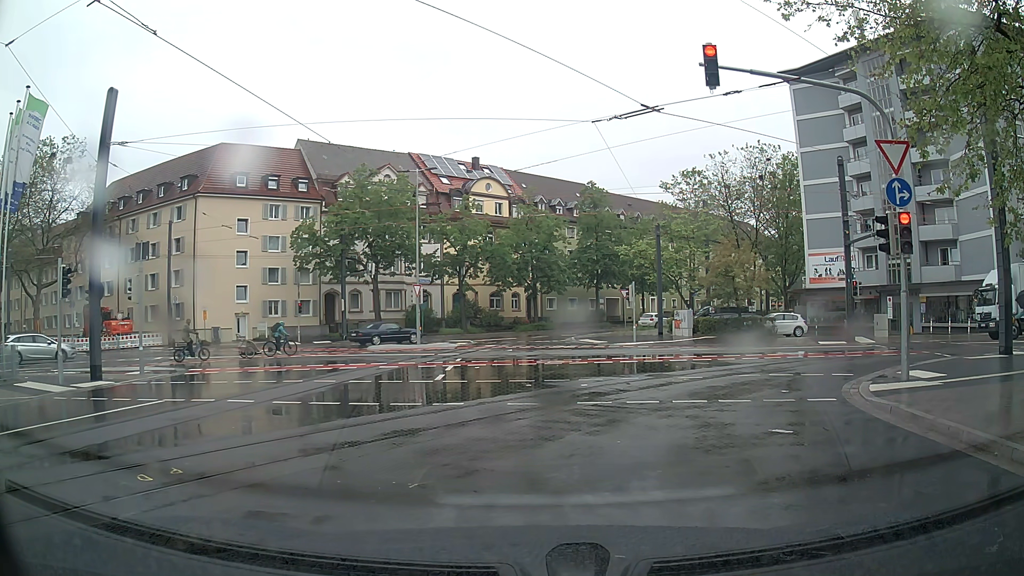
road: residential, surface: asphalt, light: Day
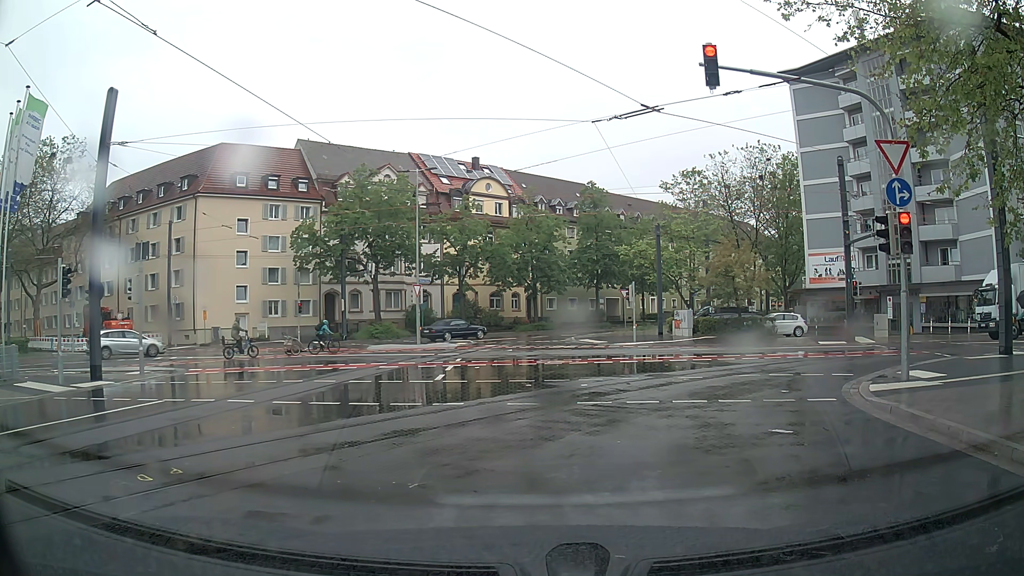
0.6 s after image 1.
(0.0, 0.0) m; 0°
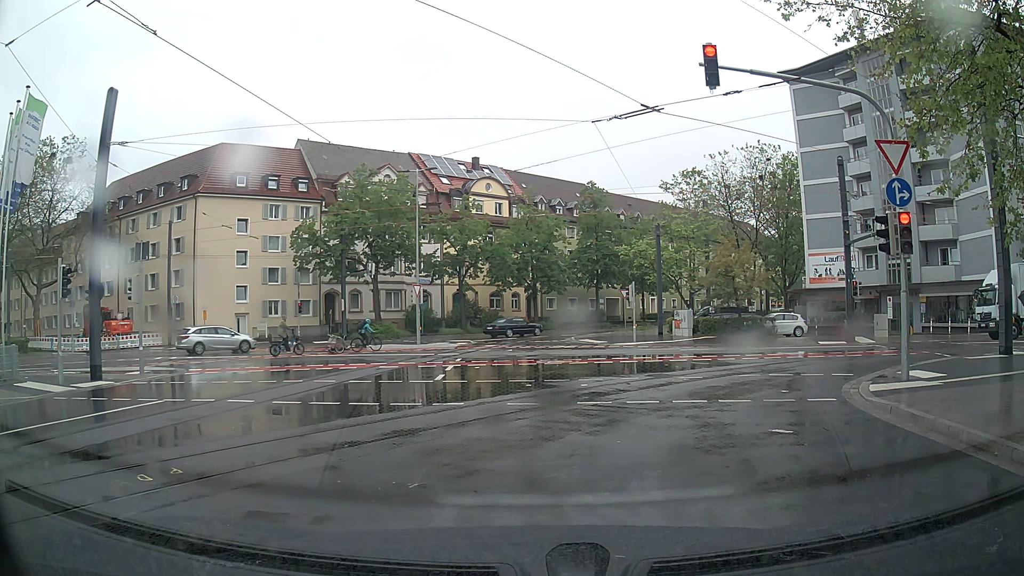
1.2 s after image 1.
(0.0, 0.0) m; 0°
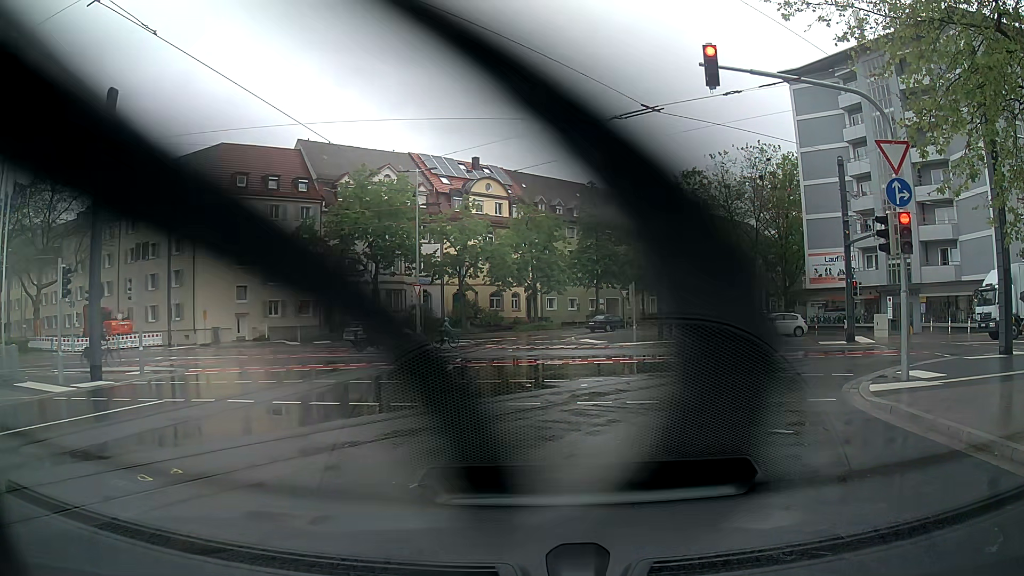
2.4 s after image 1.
(0.0, 0.0) m; 0°
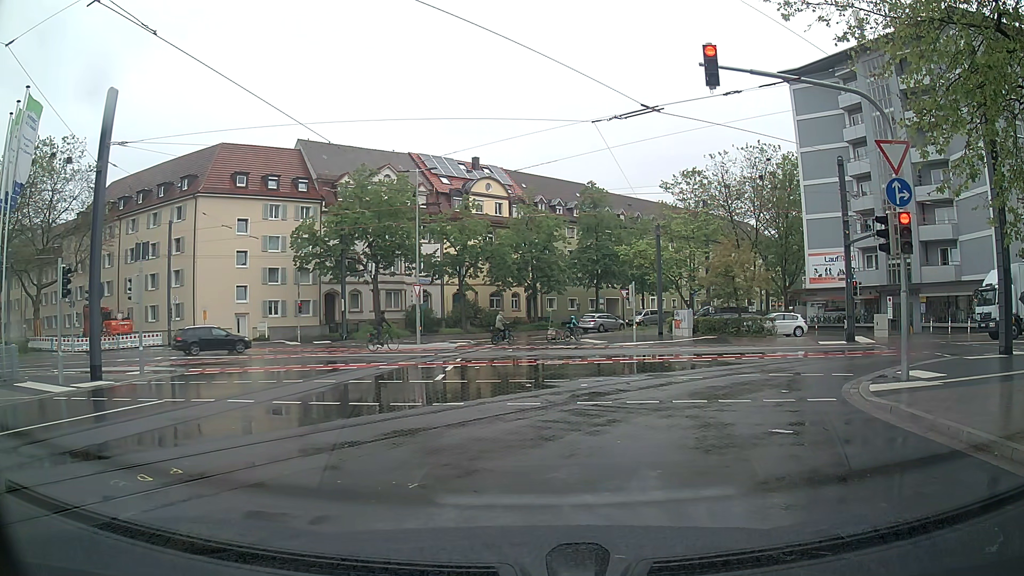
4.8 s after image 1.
(0.0, 0.0) m; 0°
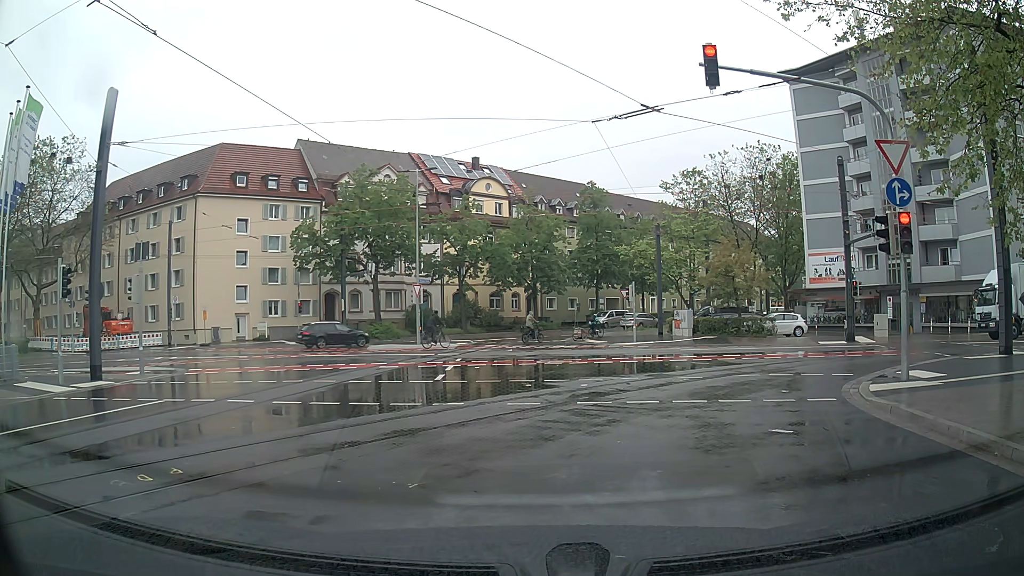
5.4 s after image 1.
(0.0, 0.0) m; 0°
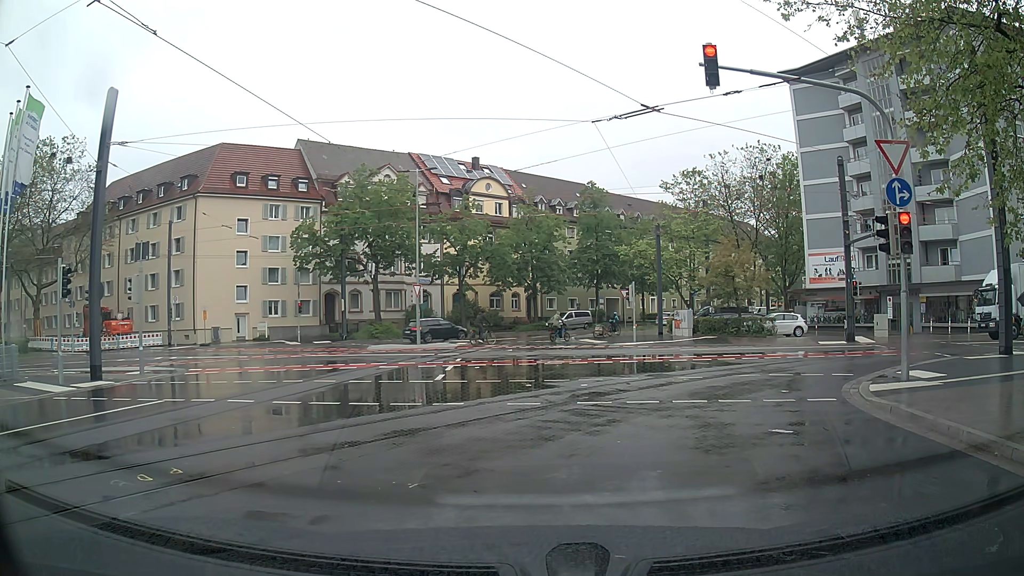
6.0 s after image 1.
(0.0, 0.0) m; 0°
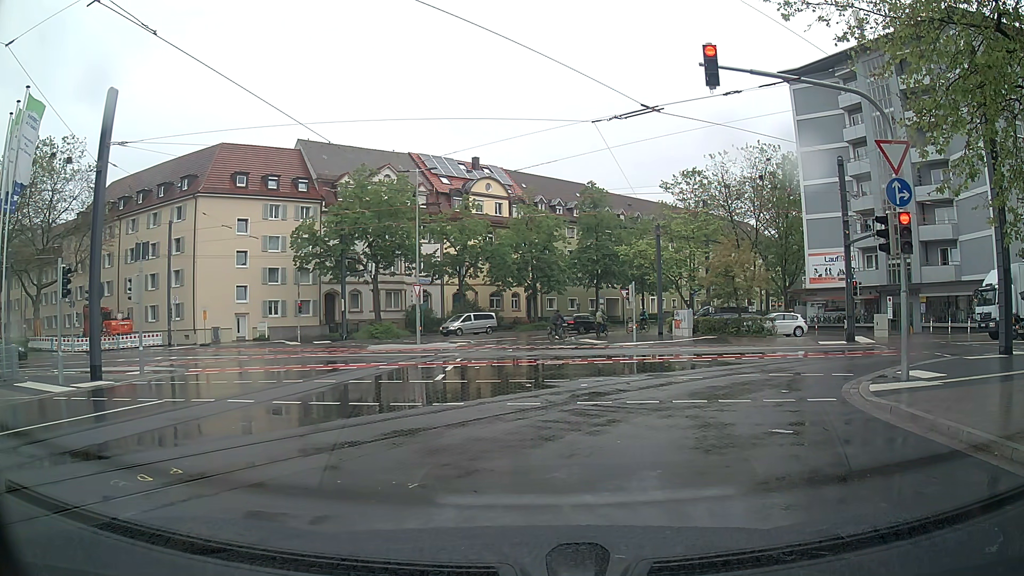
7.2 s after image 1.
(0.0, 0.0) m; 0°
